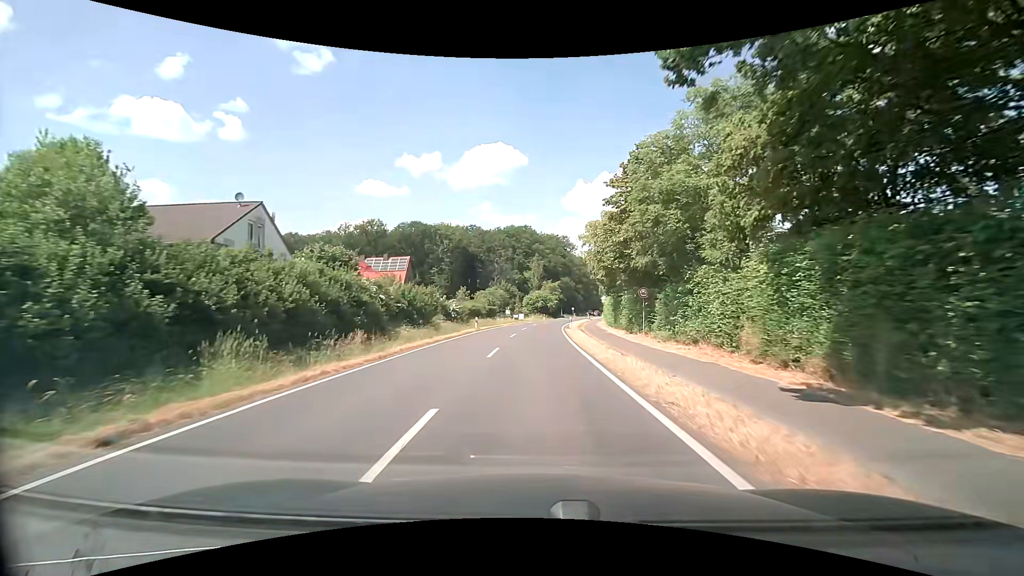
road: secondary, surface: asphalt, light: Day
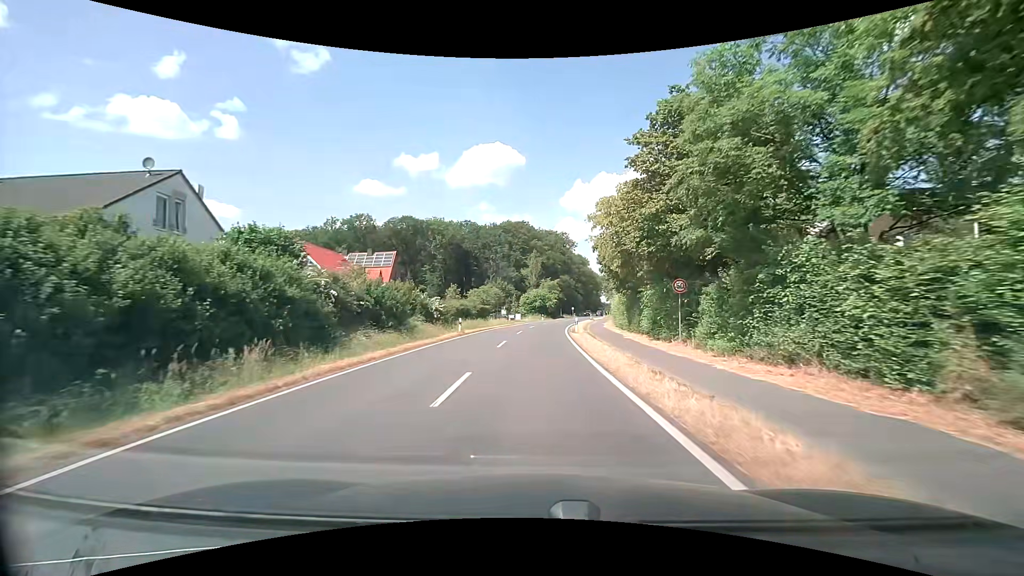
(0.0, +7.9) m; +1°
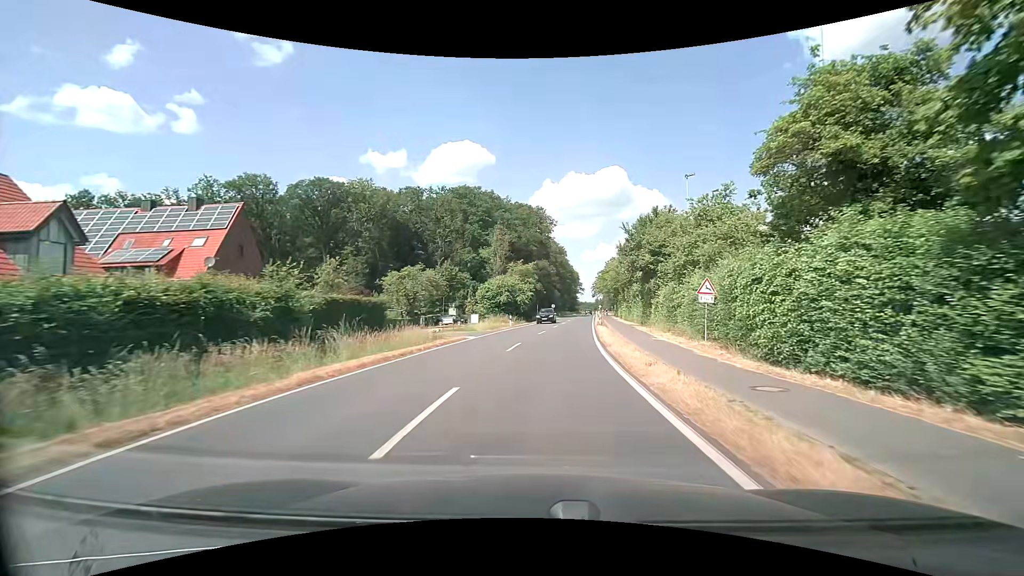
(+0.7, +38.5) m; +3°
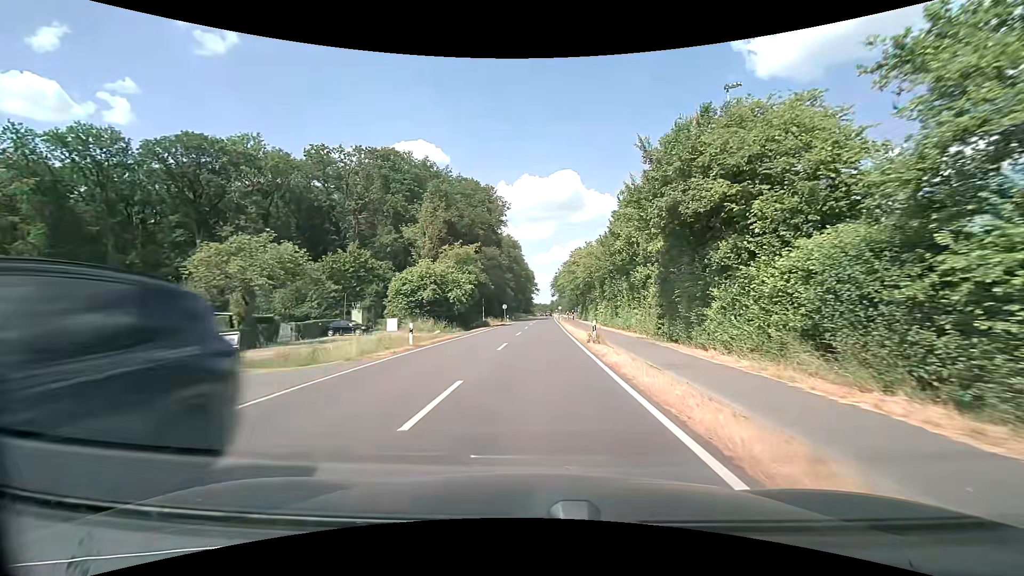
(+1.1, +22.8) m; +6°
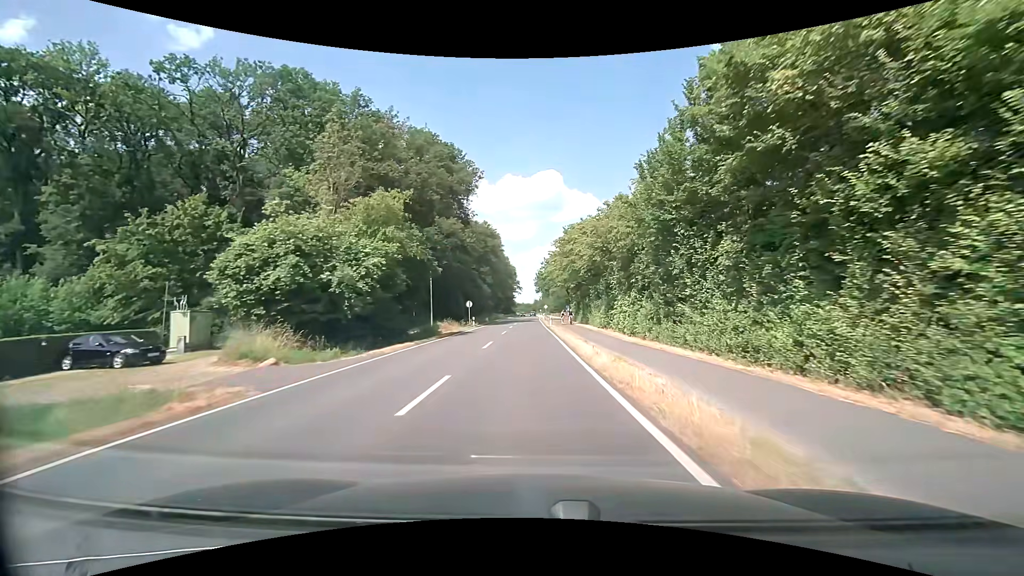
(+0.3, +23.2) m; +1°
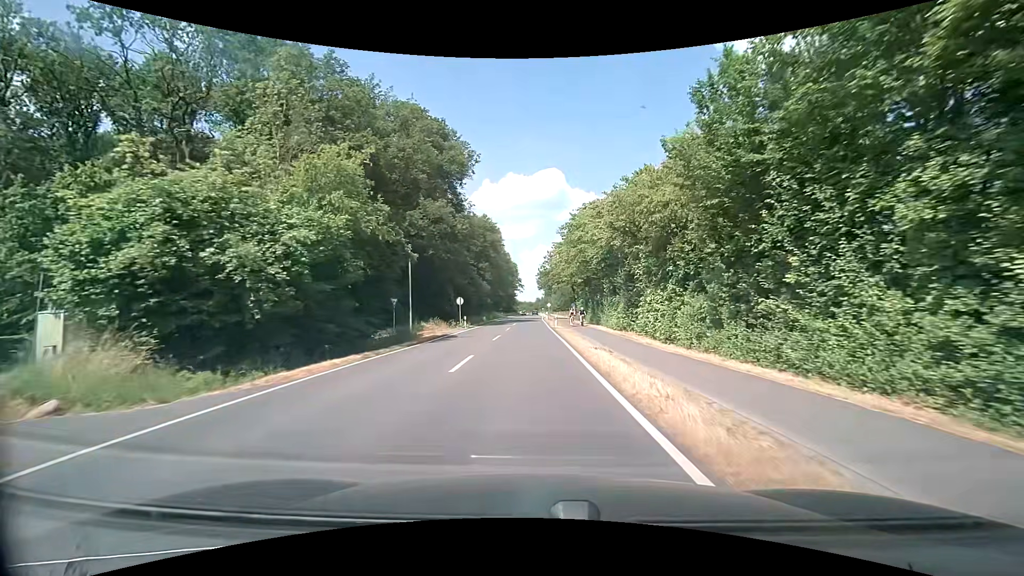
(0.0, +7.7) m; 0°
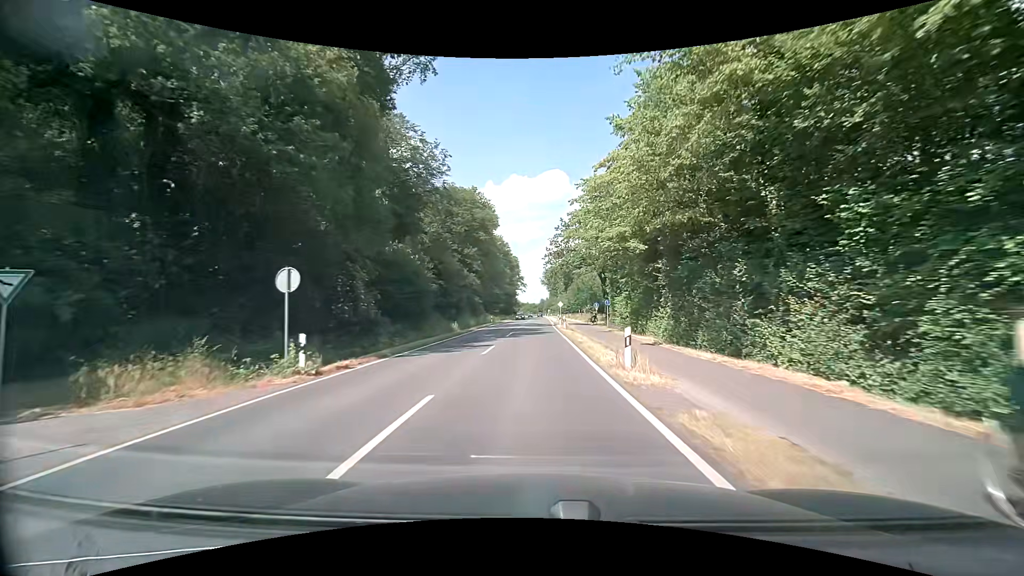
(-0.2, +31.0) m; 0°
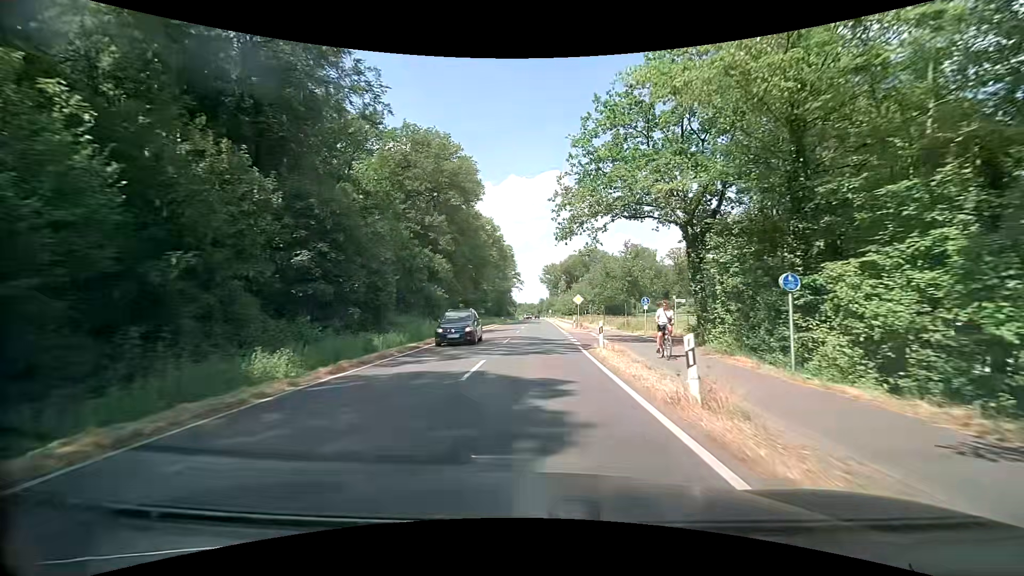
(-0.1, +30.5) m; 0°
(0, +10) (0, +20) (0, +30) (0, +40) (0, +50) (0, +60) (+1, +70) (+1, +80) (+1, +90) (+1, +100) m
